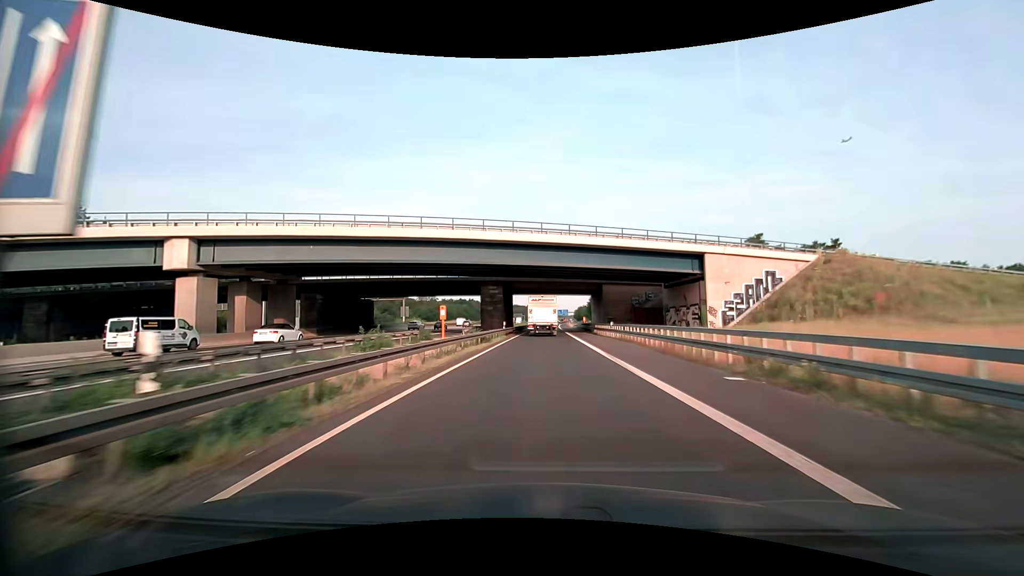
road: motorway_link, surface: asphalt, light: Day
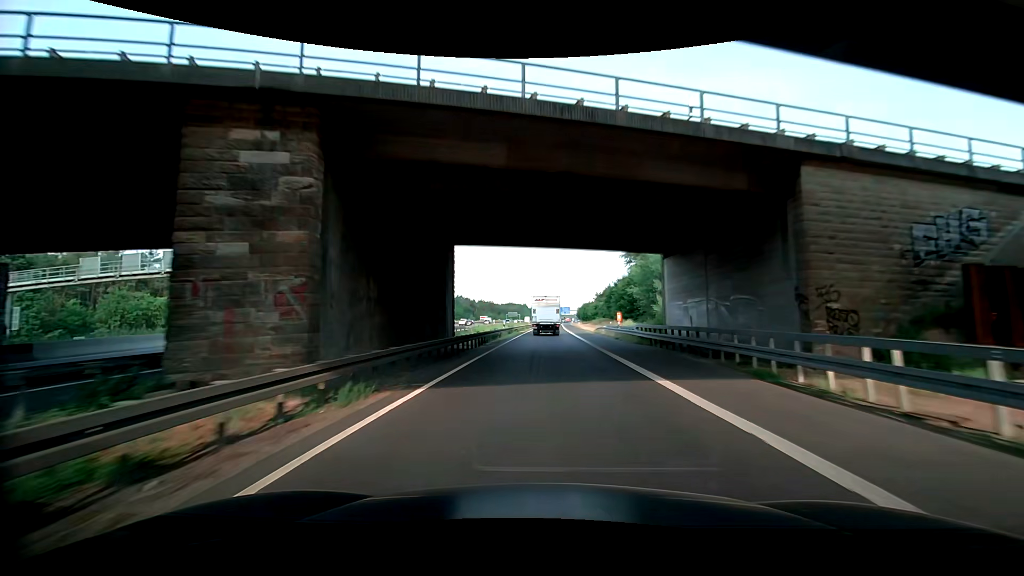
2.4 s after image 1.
(+0.2, +50.9) m; +1°
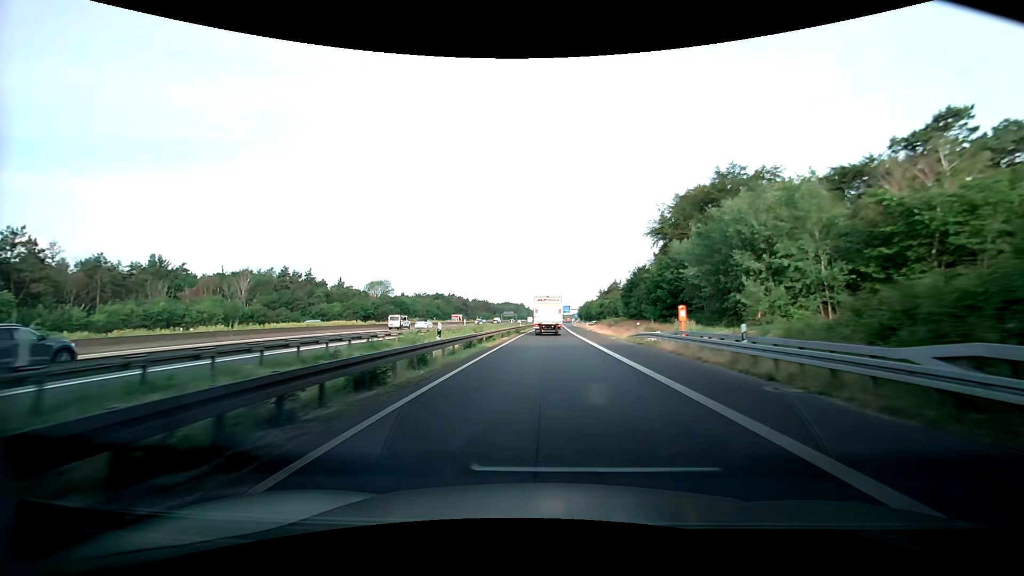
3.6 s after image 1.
(-0.3, +25.5) m; -1°
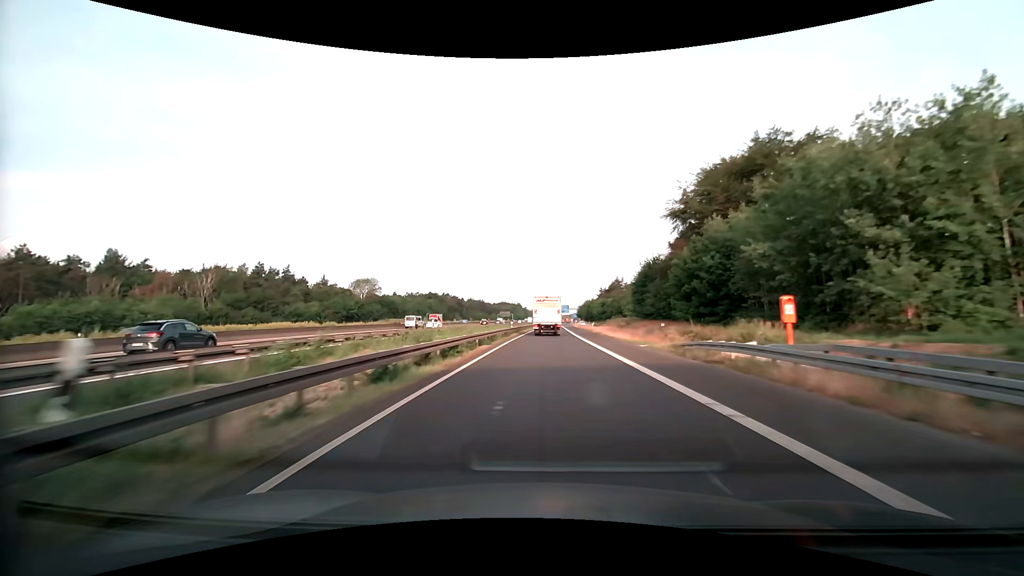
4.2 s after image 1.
(0.0, +12.8) m; +1°
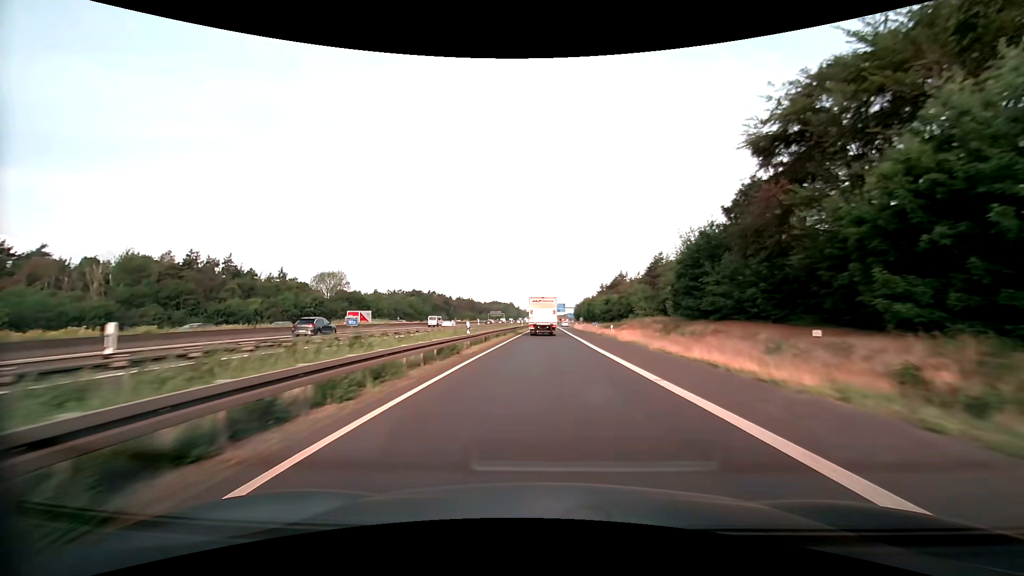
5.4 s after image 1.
(+0.1, +25.6) m; +1°
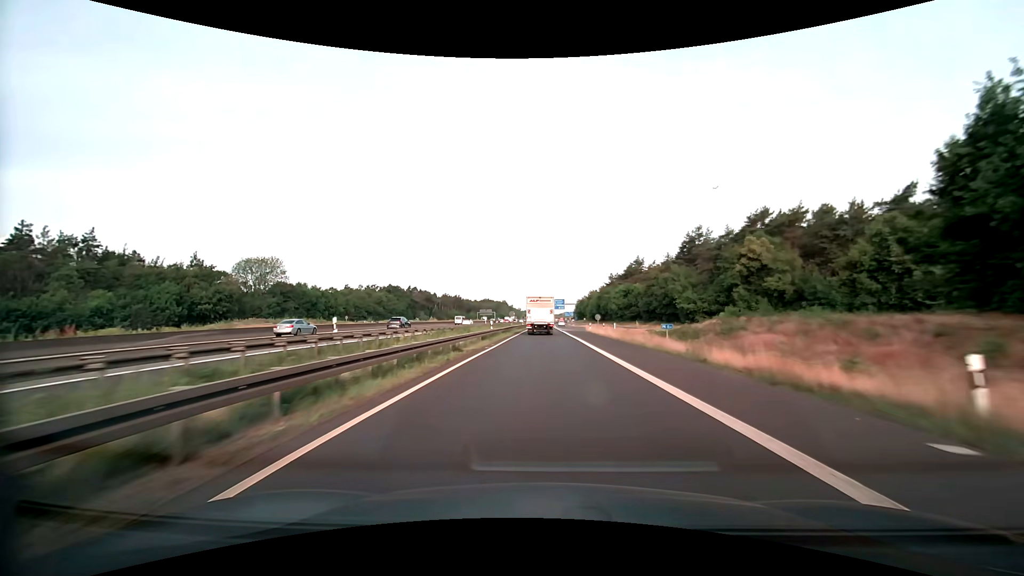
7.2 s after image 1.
(+0.2, +38.6) m; +1°
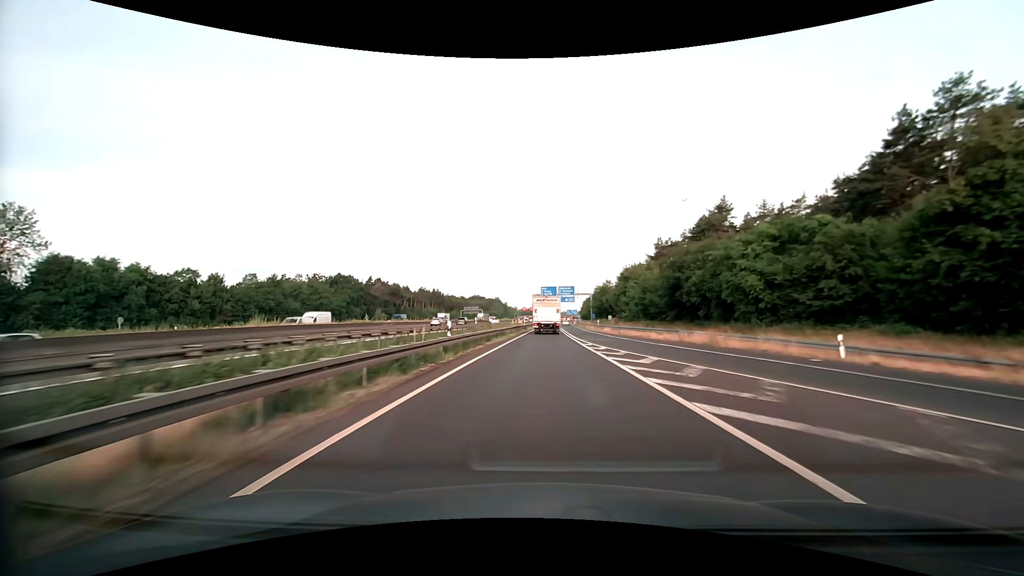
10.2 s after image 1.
(+0.1, +64.7) m; 0°
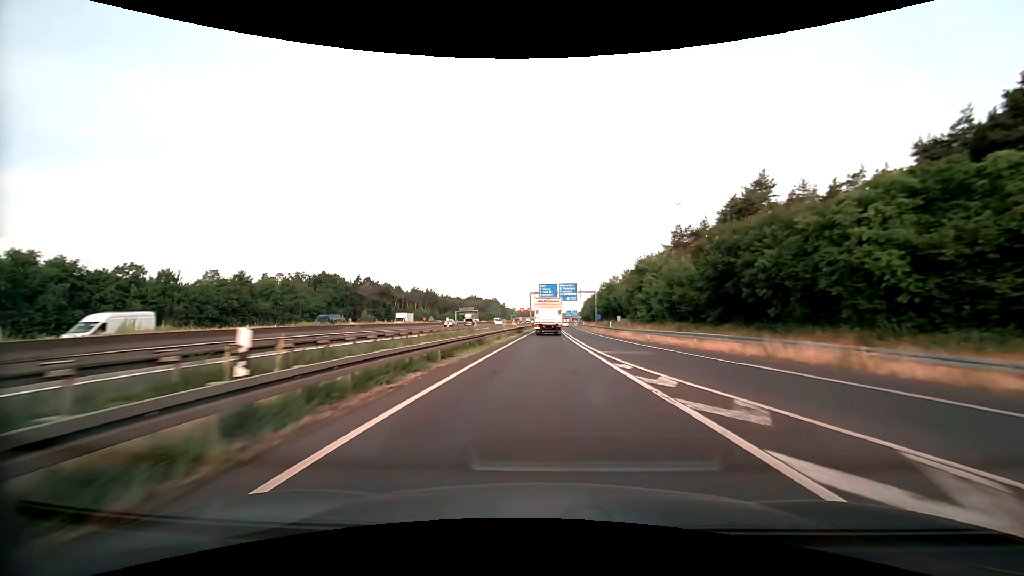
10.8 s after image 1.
(+0.1, +13.0) m; 0°
(0, +10) (0, +20) (0, +30) (0, +40) (0, +50) (+1, +60) (+1, +70) (+1, +80) (+1, +90) (+2, +100) m
